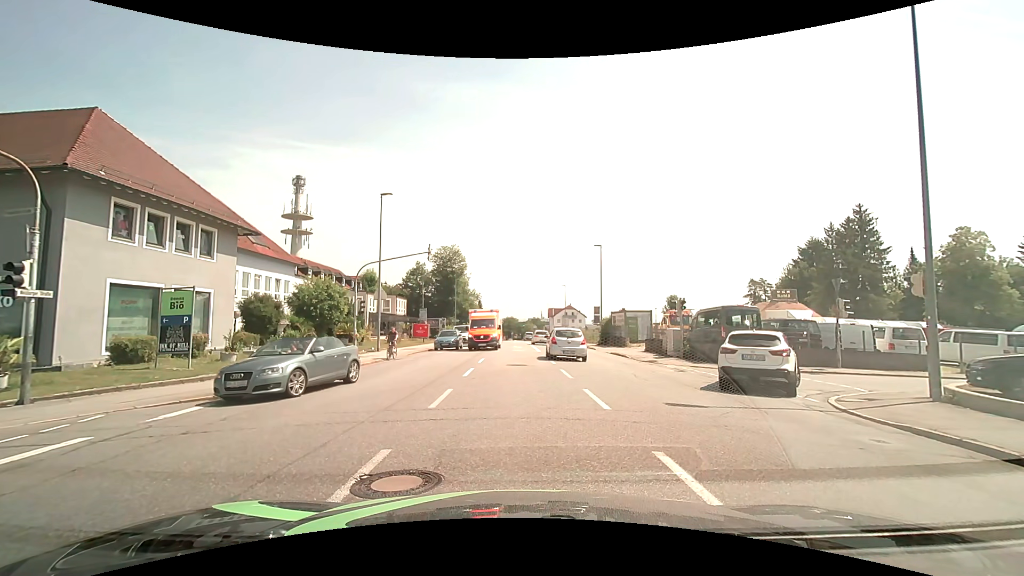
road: tertiary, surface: asphalt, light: Day
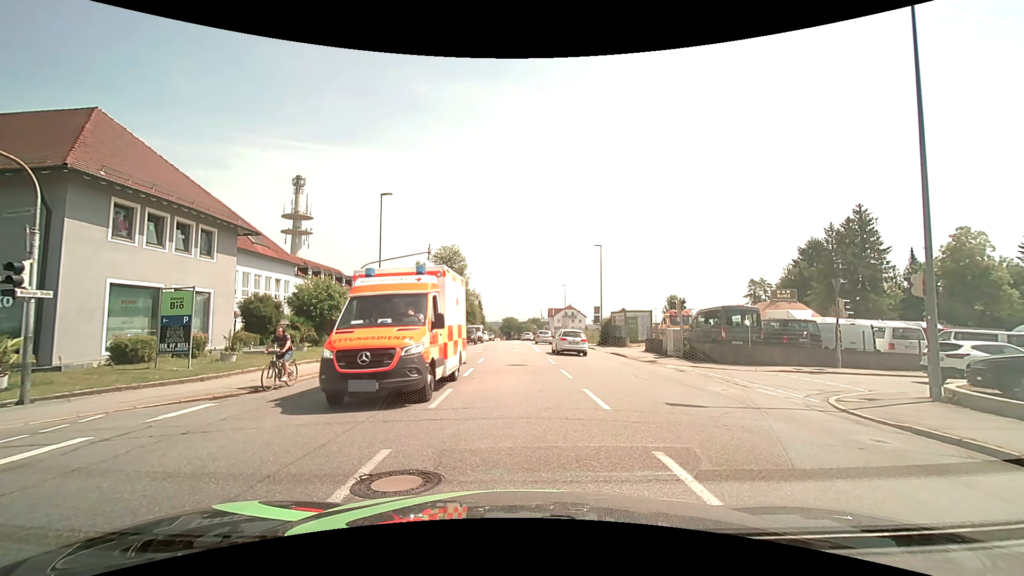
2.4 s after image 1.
(0.0, 0.0) m; 0°
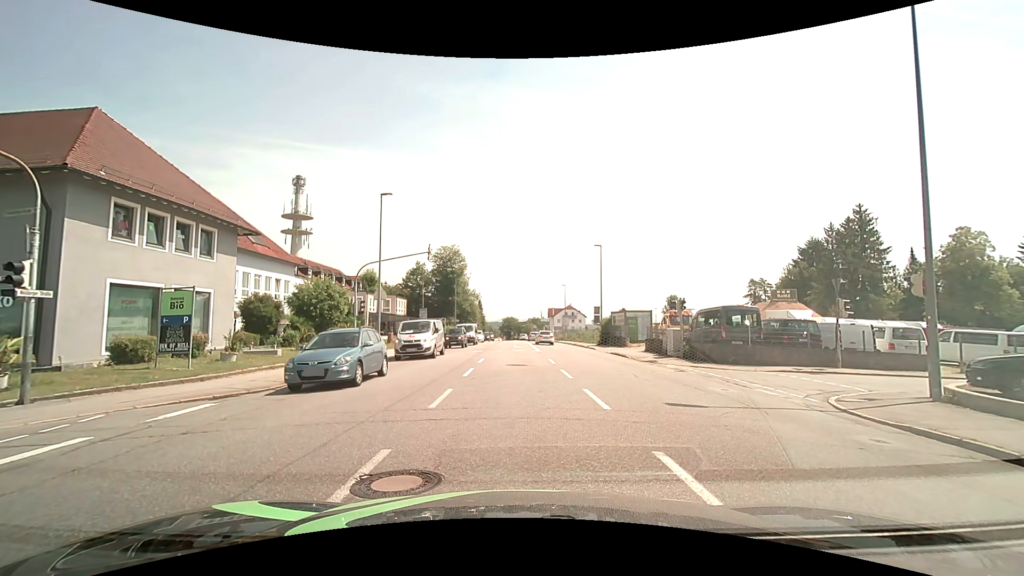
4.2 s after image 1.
(0.0, 0.0) m; 0°
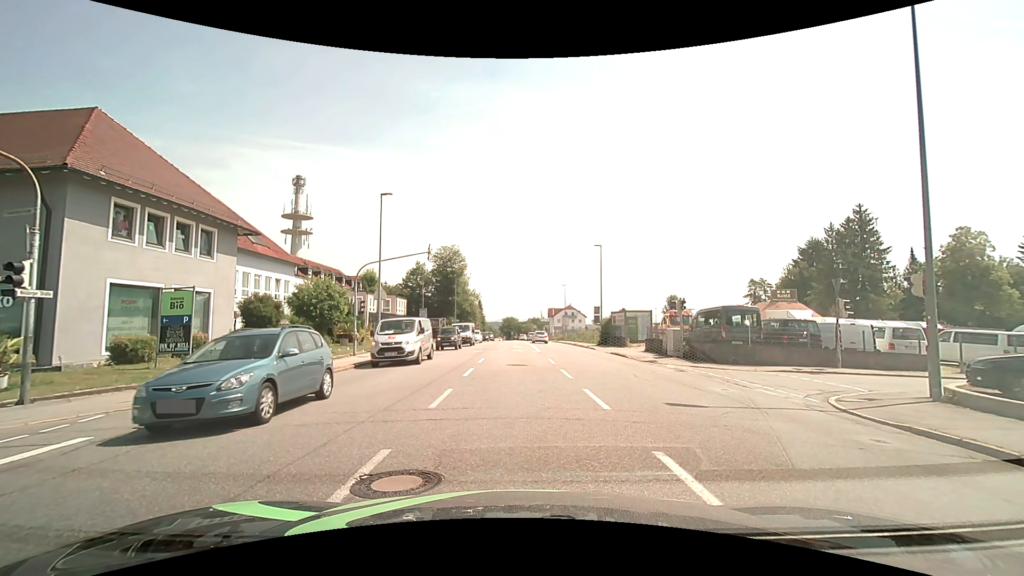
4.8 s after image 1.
(0.0, 0.0) m; 0°
